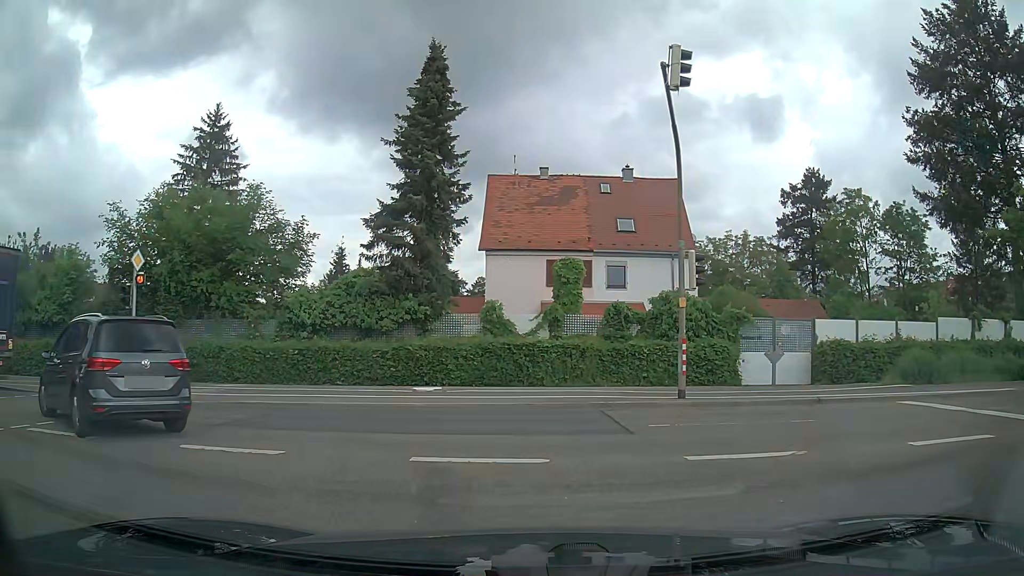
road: residential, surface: asphalt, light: Day
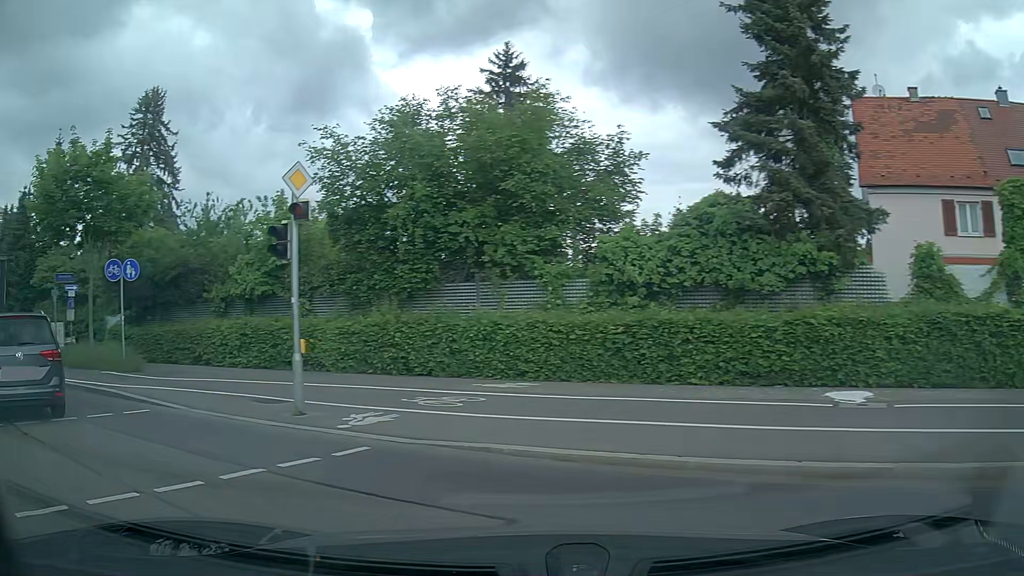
(-1.8, +8.3) m; -29°
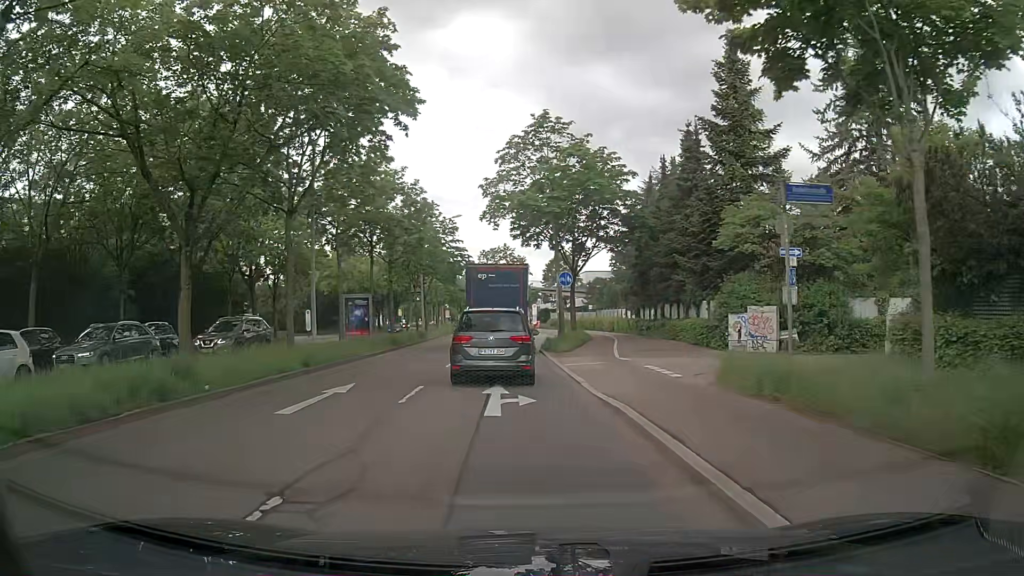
(-9.0, +11.8) m; -60°
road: primary
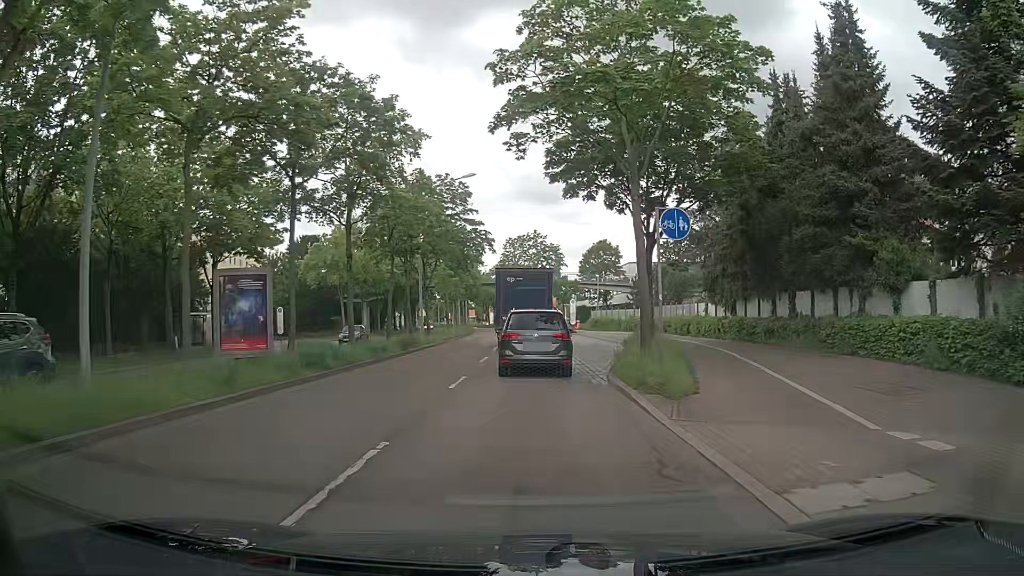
(-0.4, +16.0) m; -1°
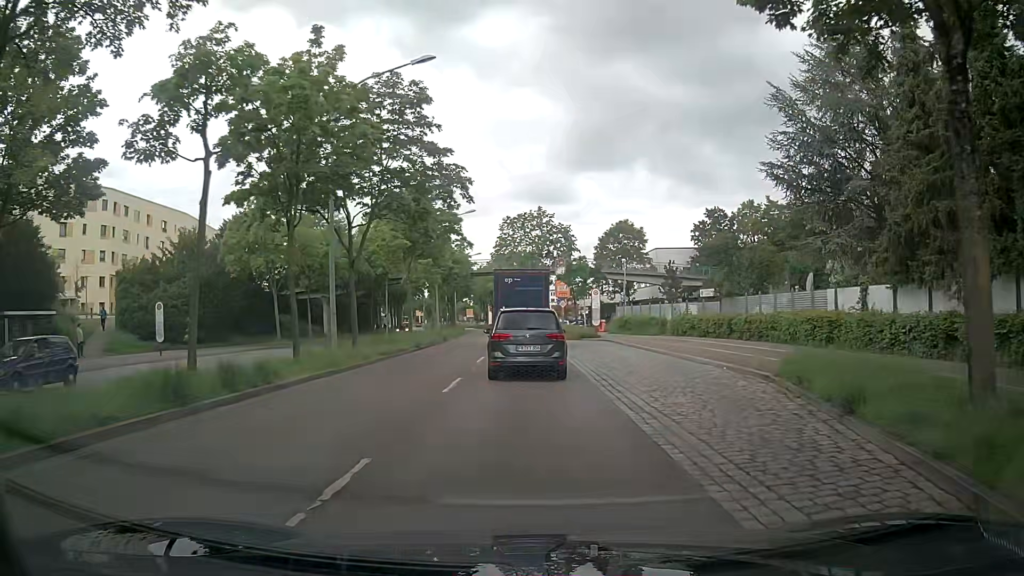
(-0.3, +18.8) m; 0°
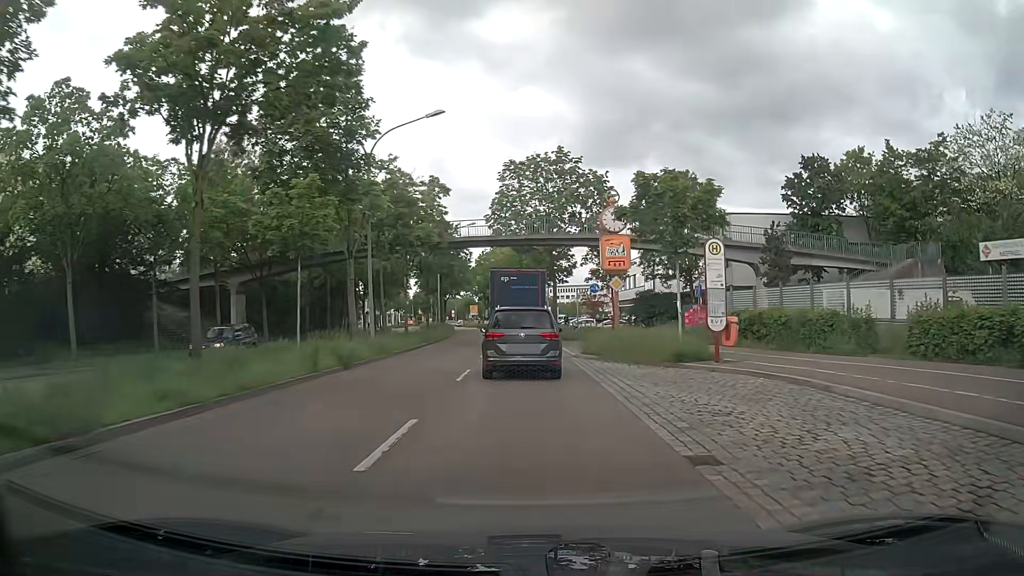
(-0.6, +25.2) m; -3°
